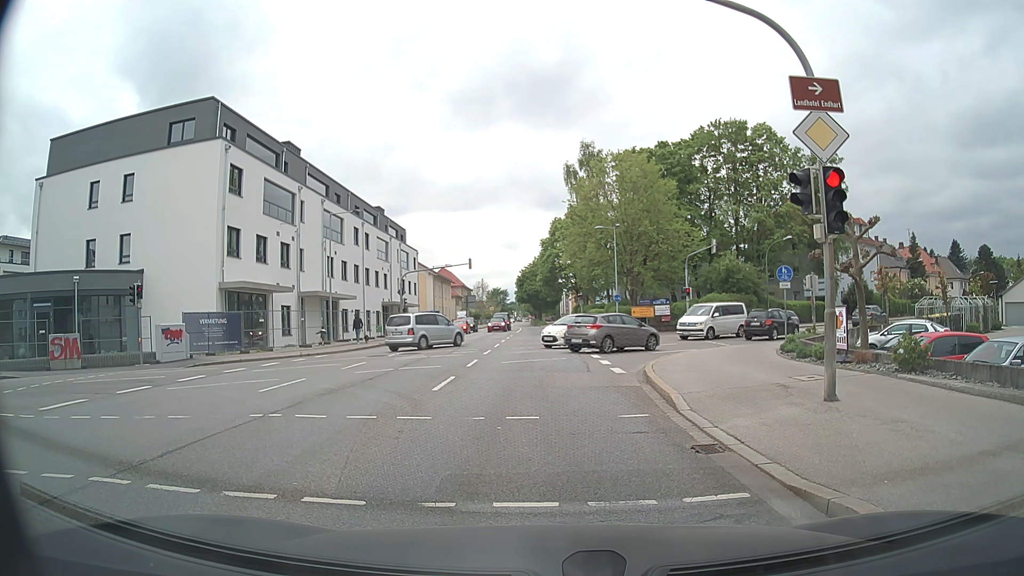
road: secondary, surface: asphalt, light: Day
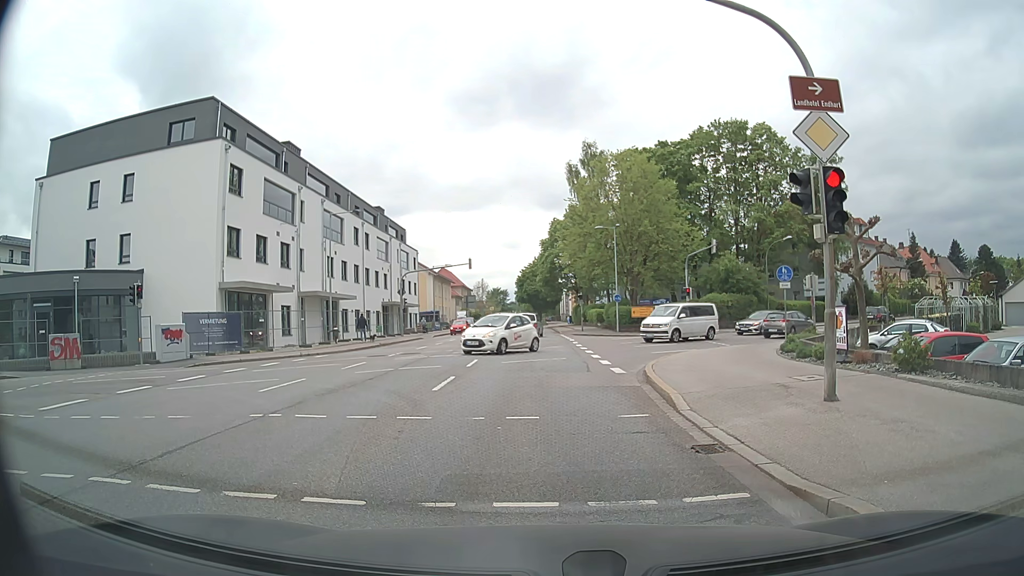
(0.0, 0.0) m; 0°
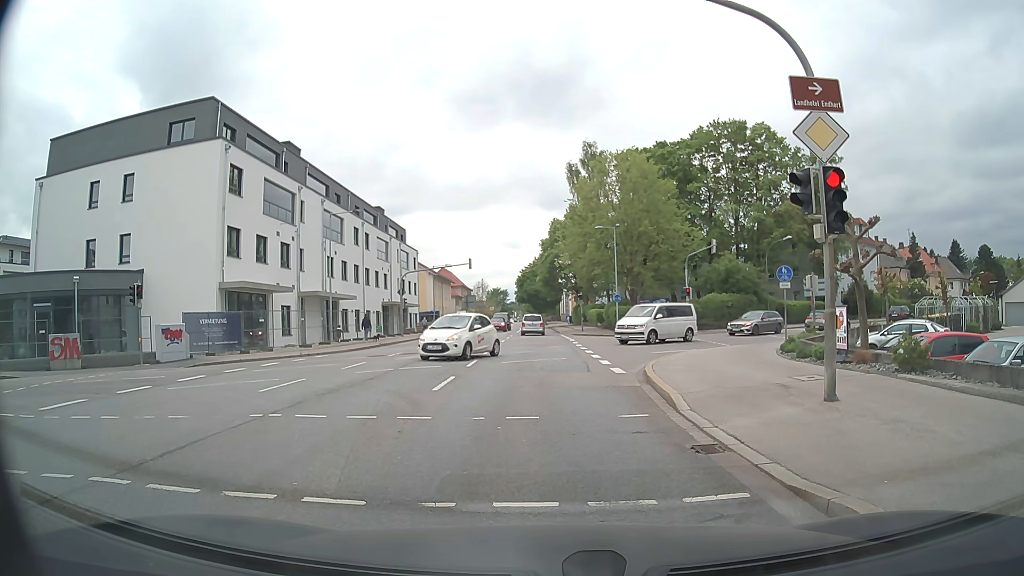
(0.0, 0.0) m; 0°
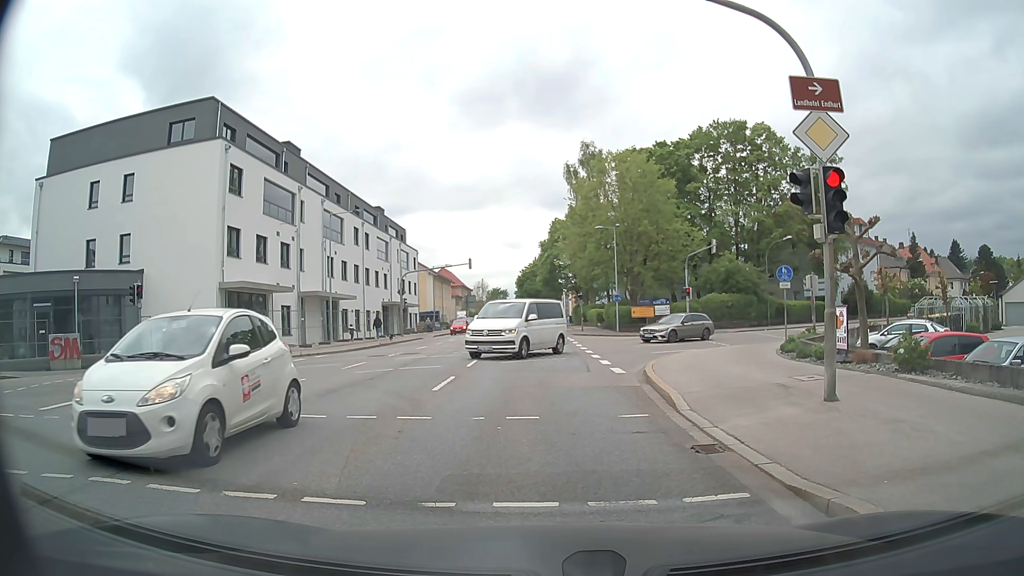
(0.0, 0.0) m; 0°
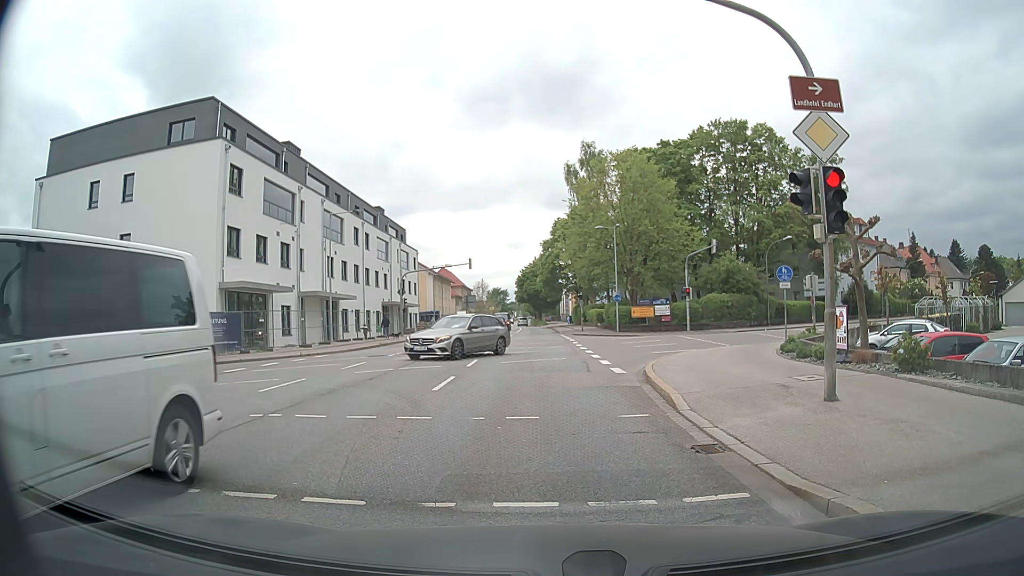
(0.0, 0.0) m; 0°
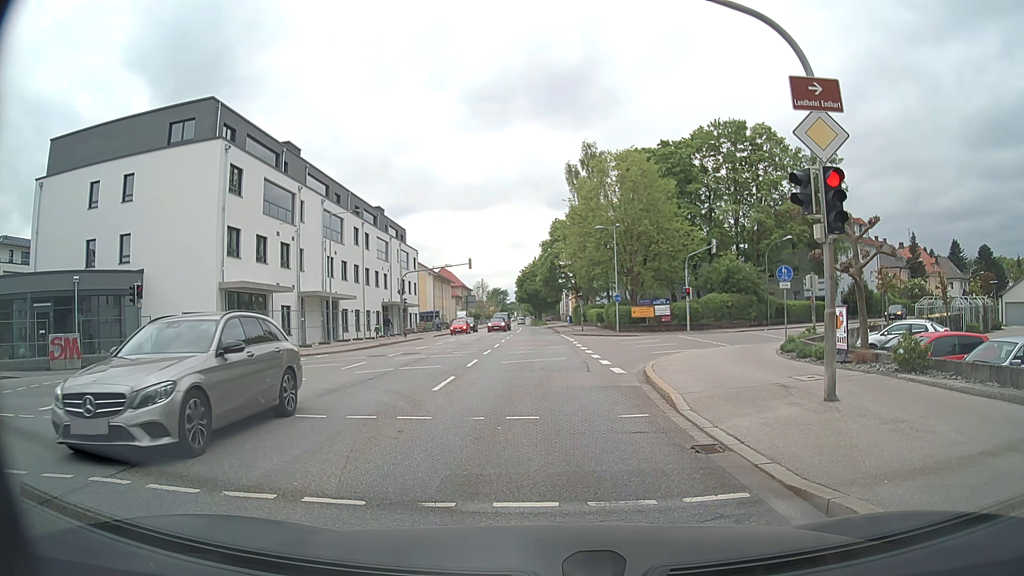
(0.0, 0.0) m; 0°
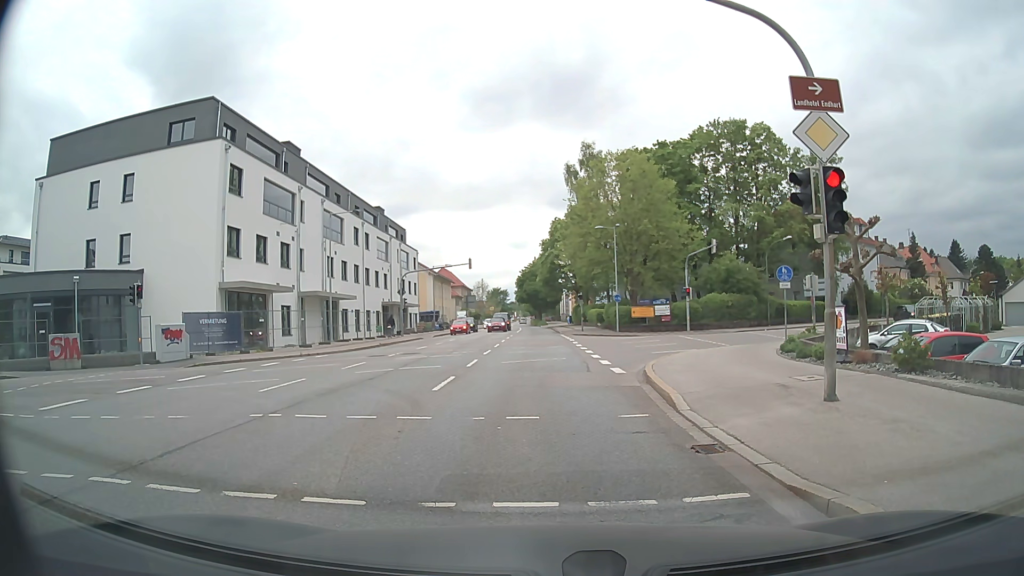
(0.0, 0.0) m; 0°
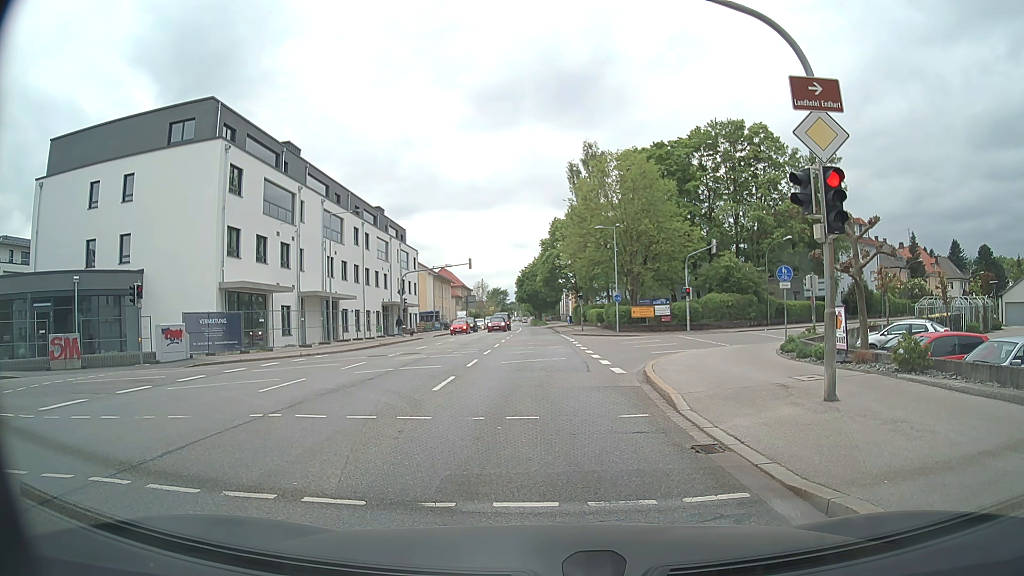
(0.0, 0.0) m; 0°
